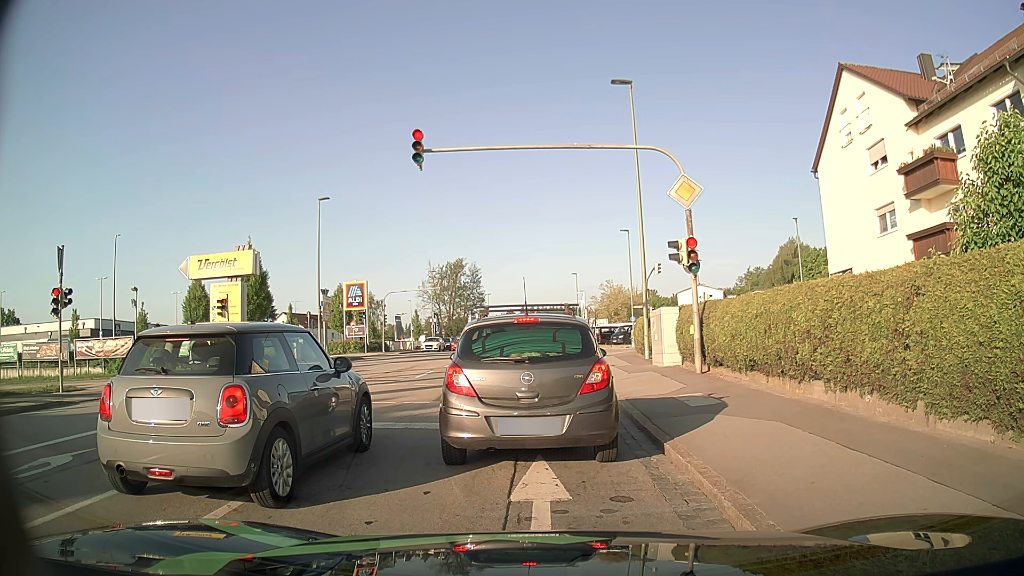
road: tertiary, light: Day
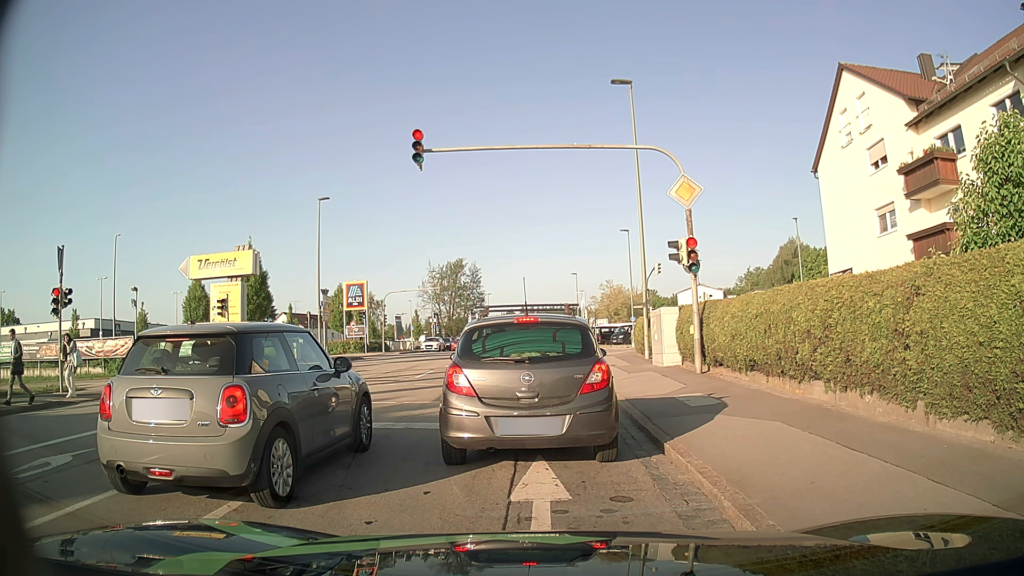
(0.0, 0.0) m; 0°
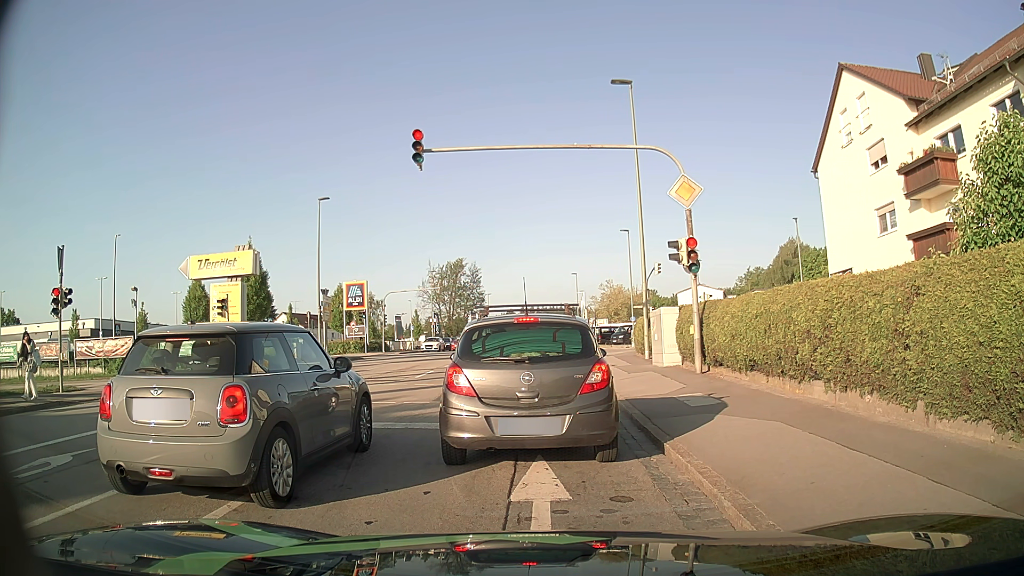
(0.0, 0.0) m; 0°
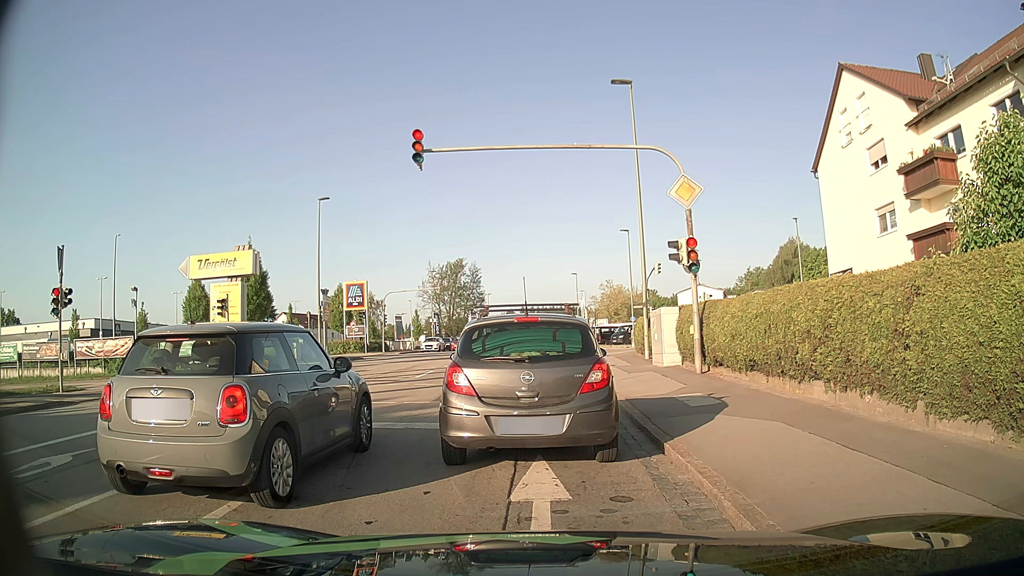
(0.0, 0.0) m; 0°
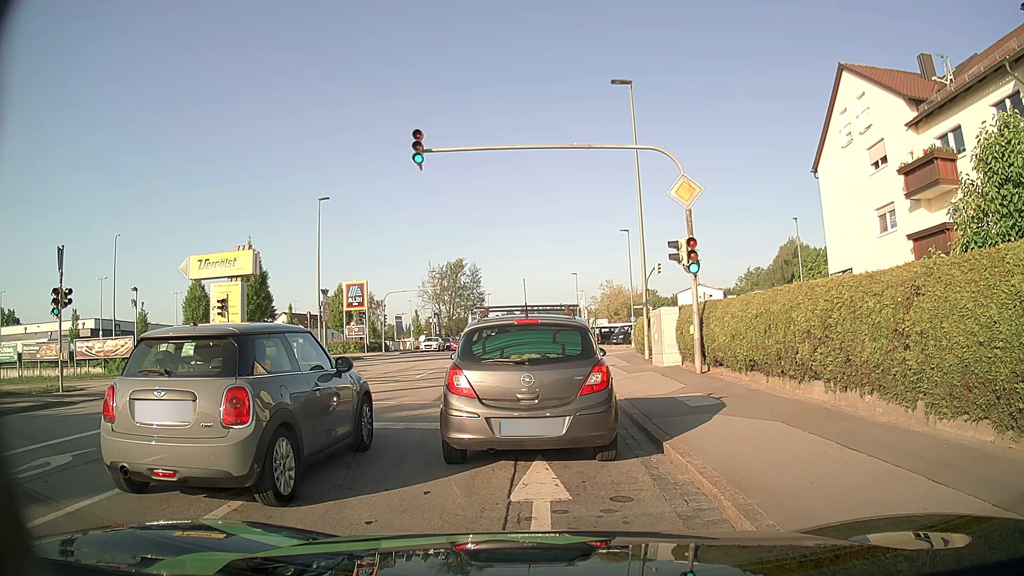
(0.0, 0.0) m; 0°
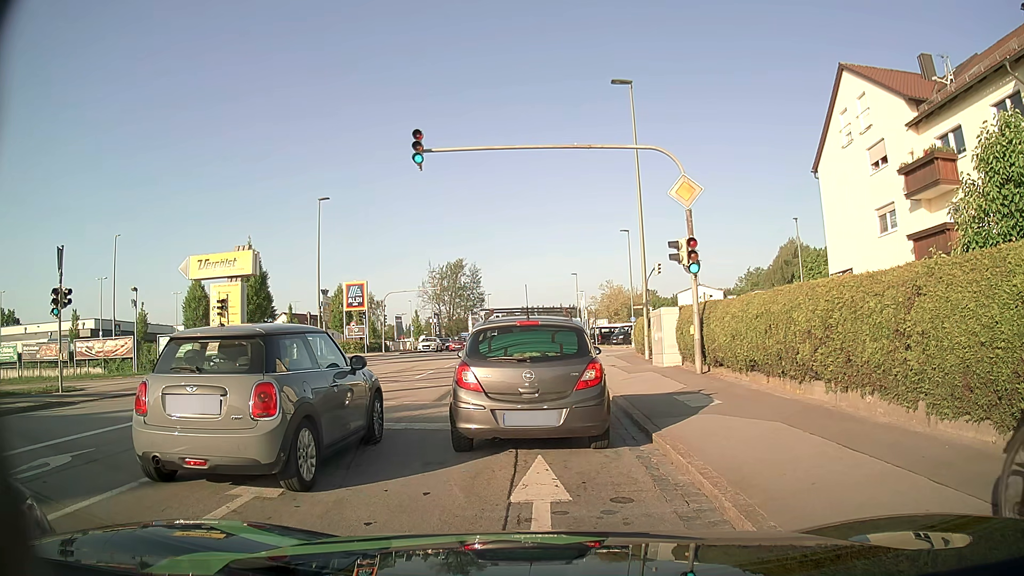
(0.0, 0.0) m; 0°
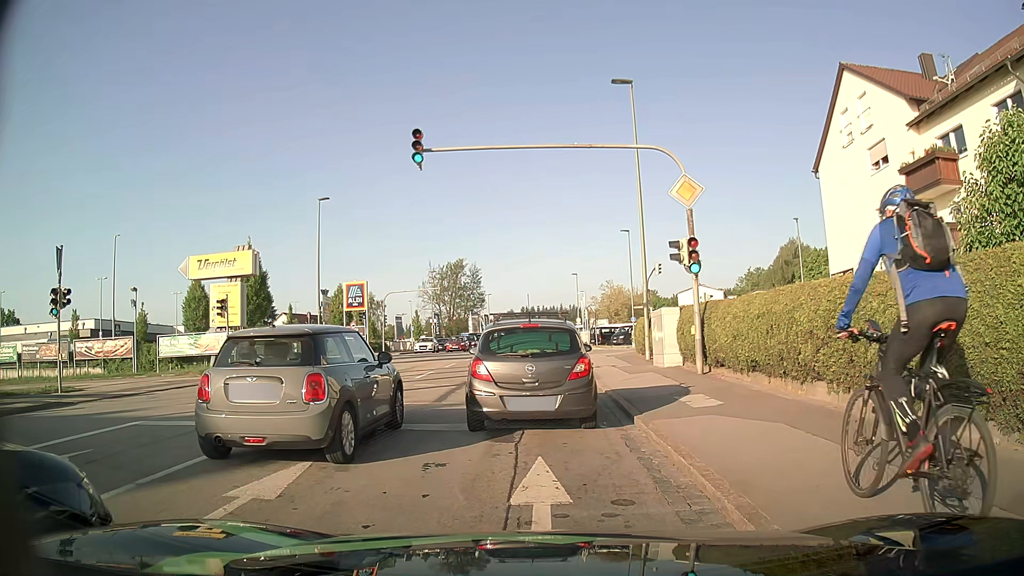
(0.0, 0.0) m; 0°
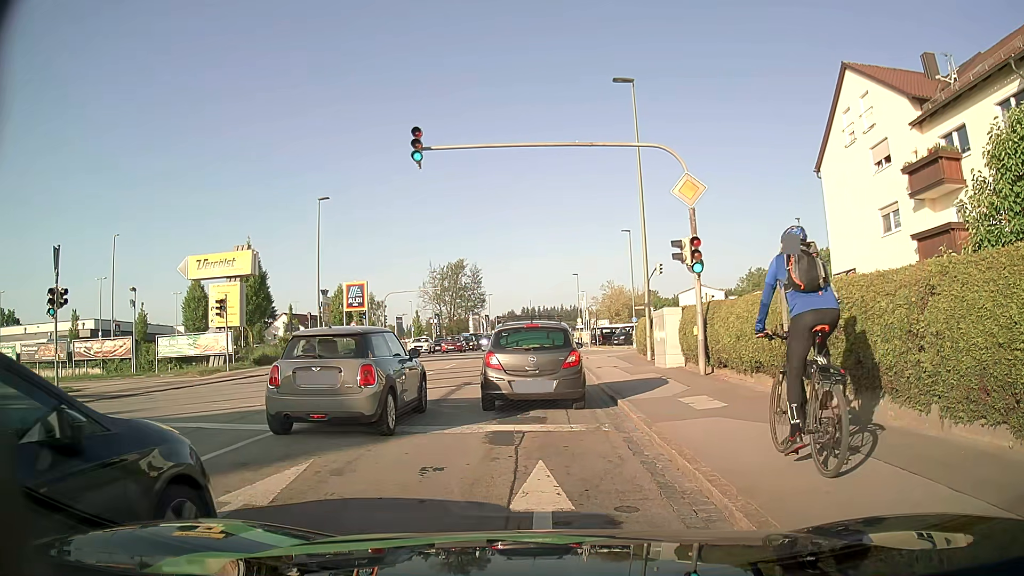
(0.0, +0.2) m; 0°
(0, +10) (-1, +20) (-1, +30) (-2, +40) (-2, +50) (-3, +60) (-3, +70) (-4, +80) (-4, +90) (-4, +100) m
